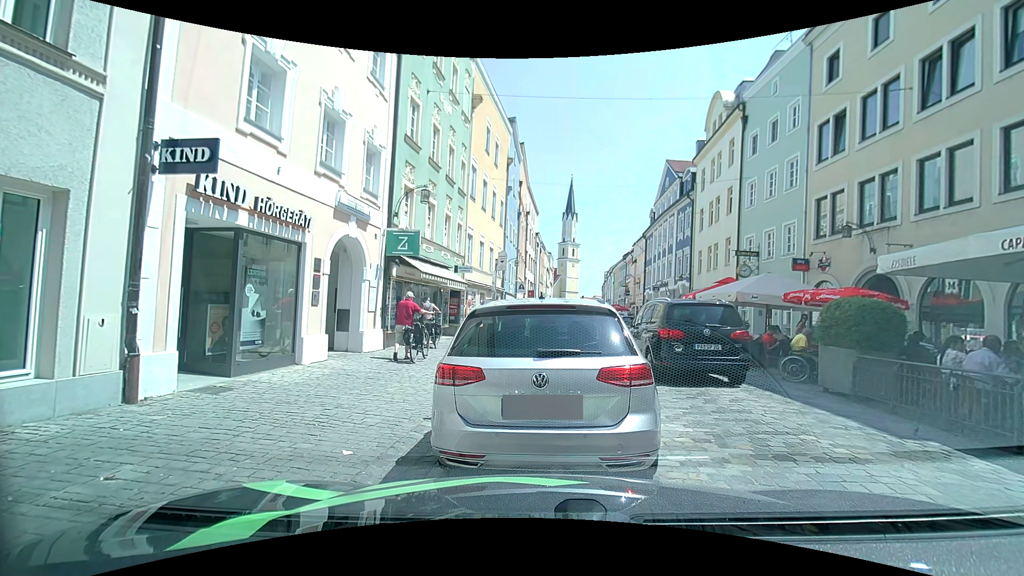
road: residential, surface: sett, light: Day
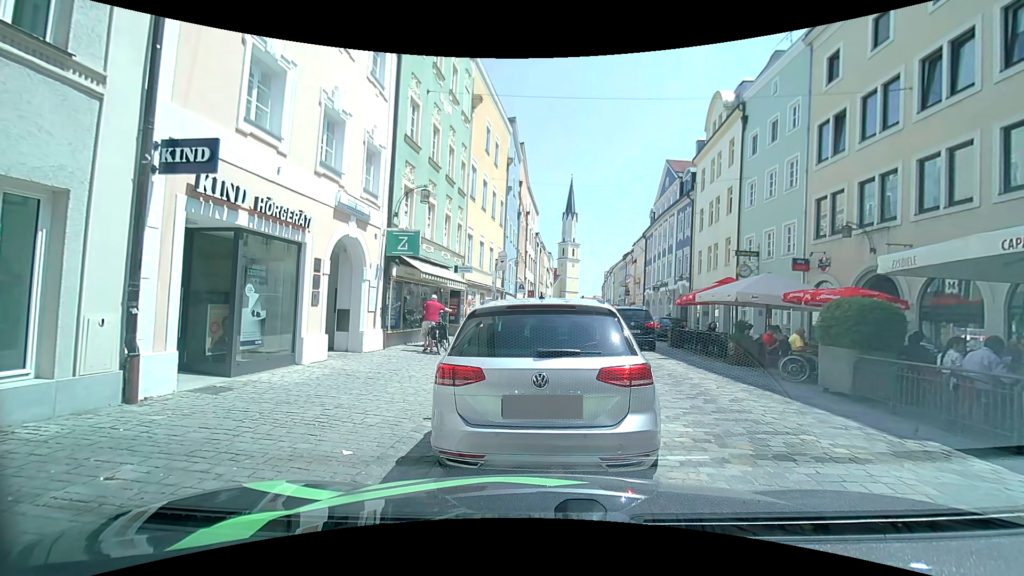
(0.0, 0.0) m; 0°
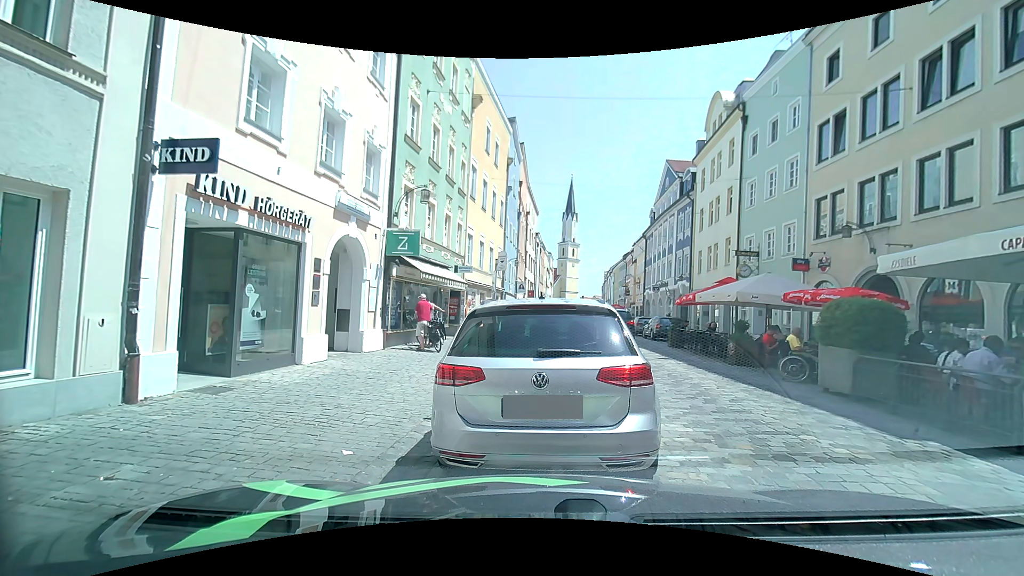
(0.0, 0.0) m; 0°
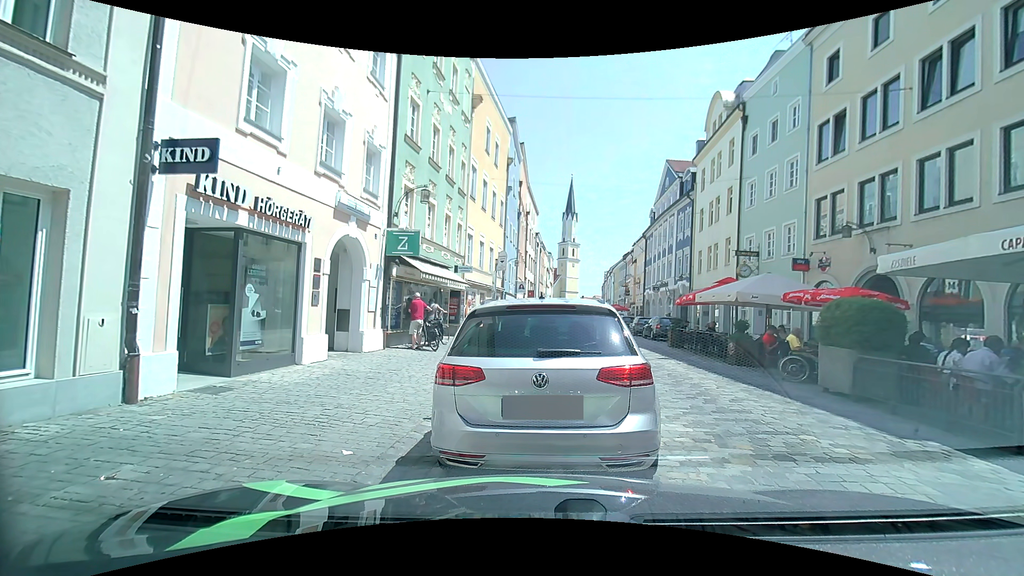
(0.0, 0.0) m; 0°
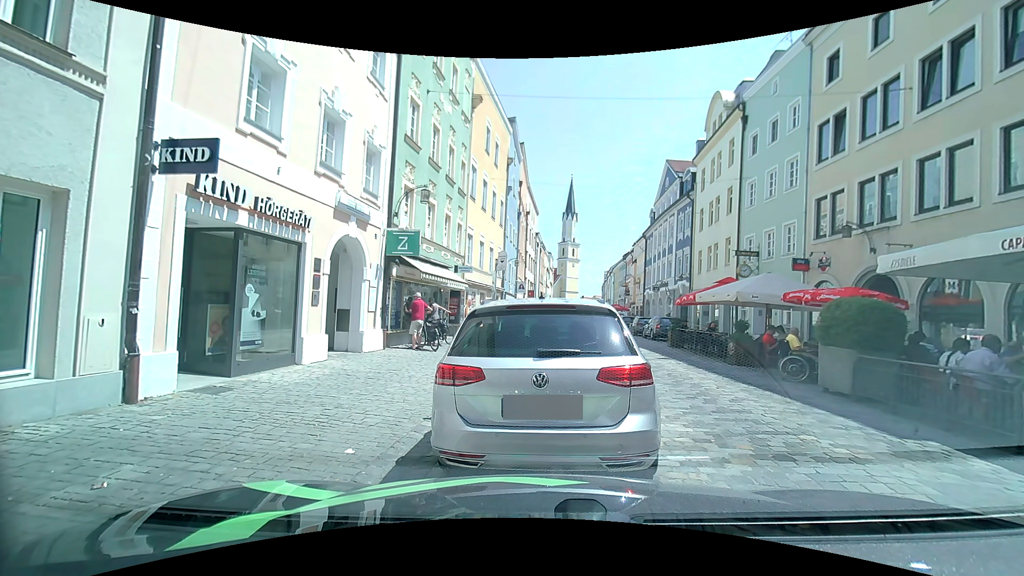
(0.0, 0.0) m; 0°
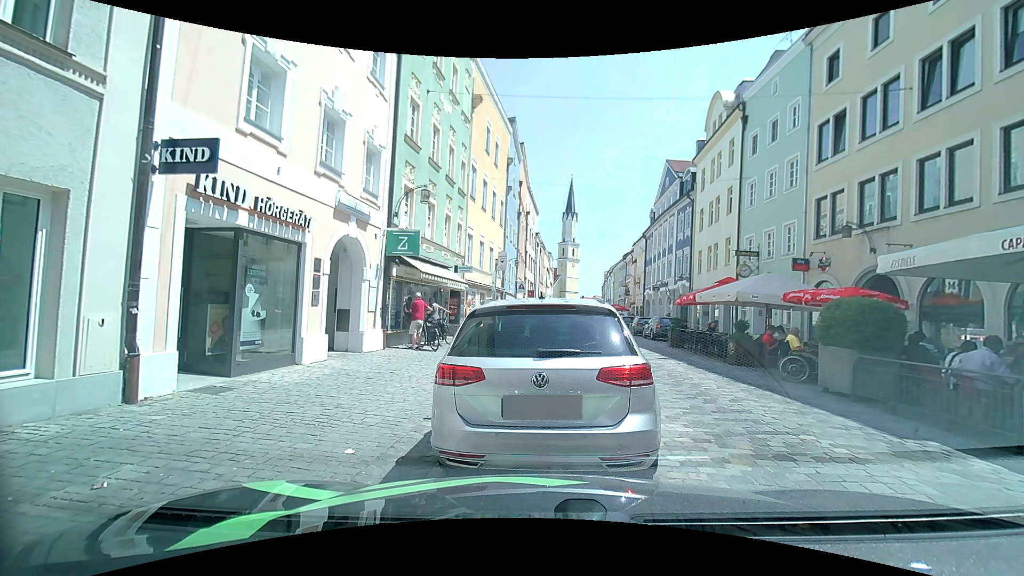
(0.0, 0.0) m; 0°
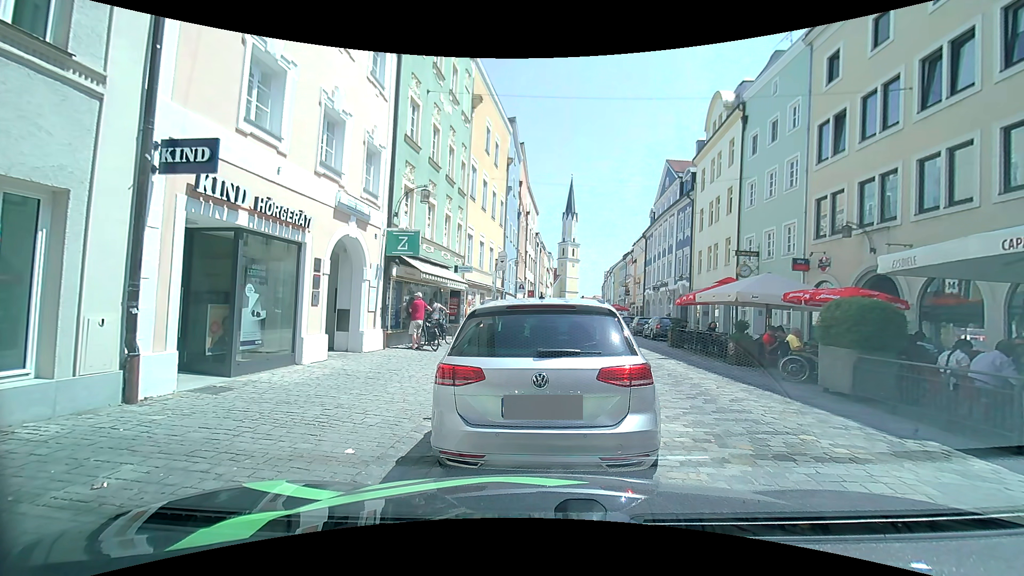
(0.0, 0.0) m; 0°
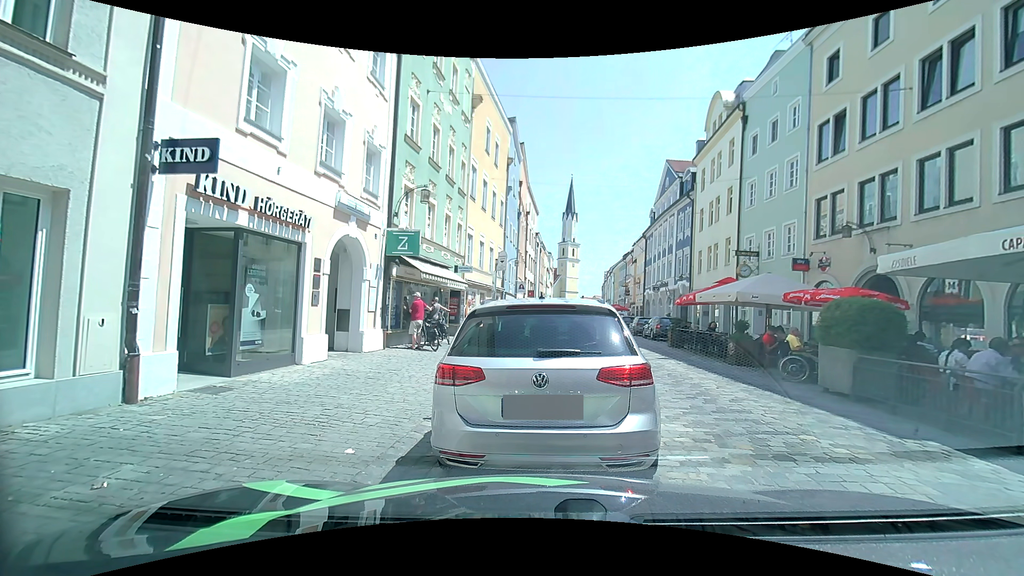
(0.0, 0.0) m; 0°
